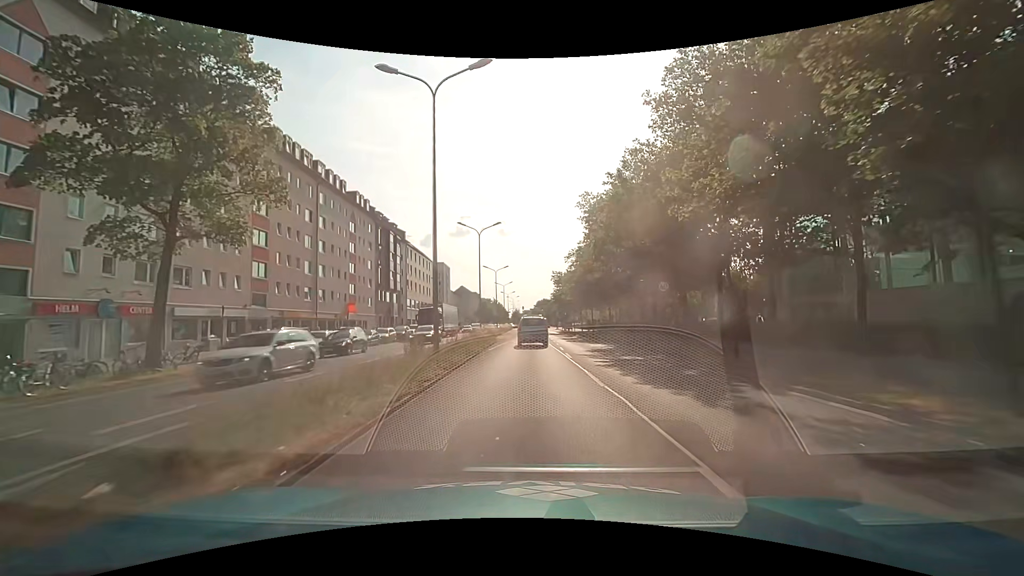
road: primary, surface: asphalt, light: Day
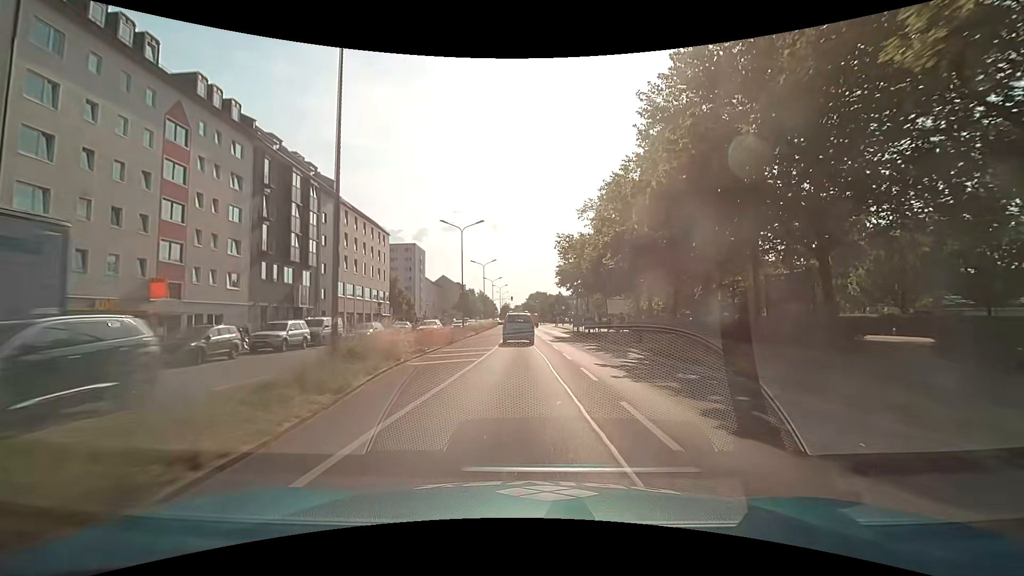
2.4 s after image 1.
(+0.1, +32.7) m; +1°
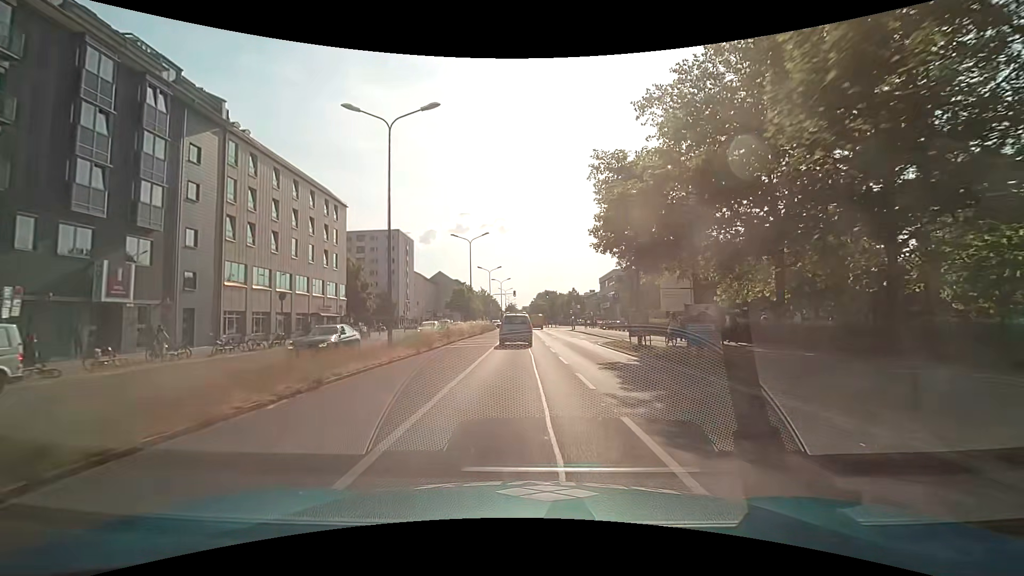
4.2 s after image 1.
(-0.1, +25.4) m; -1°
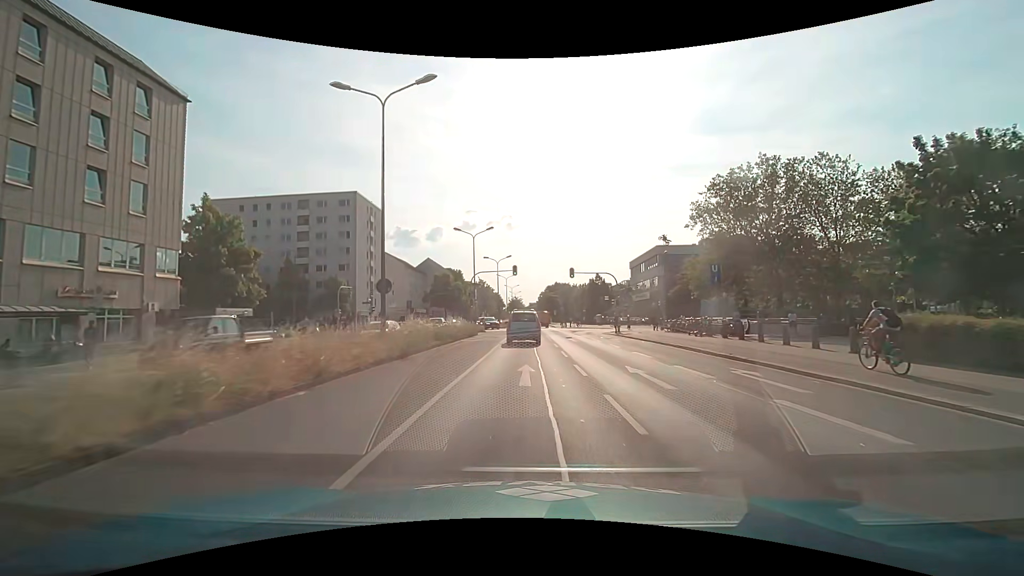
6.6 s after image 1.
(-0.3, +34.1) m; -1°
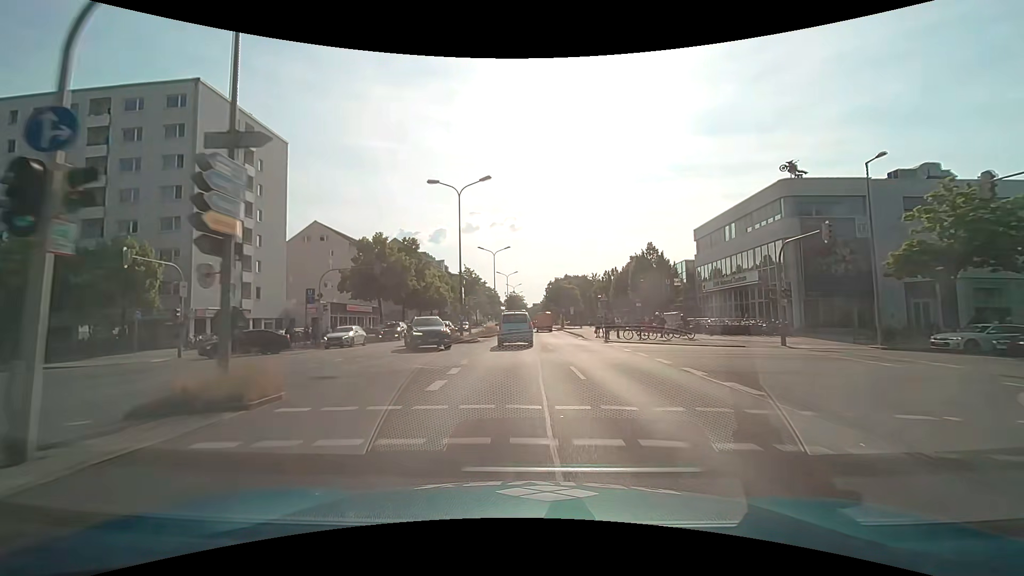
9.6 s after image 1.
(-0.1, +41.7) m; 0°
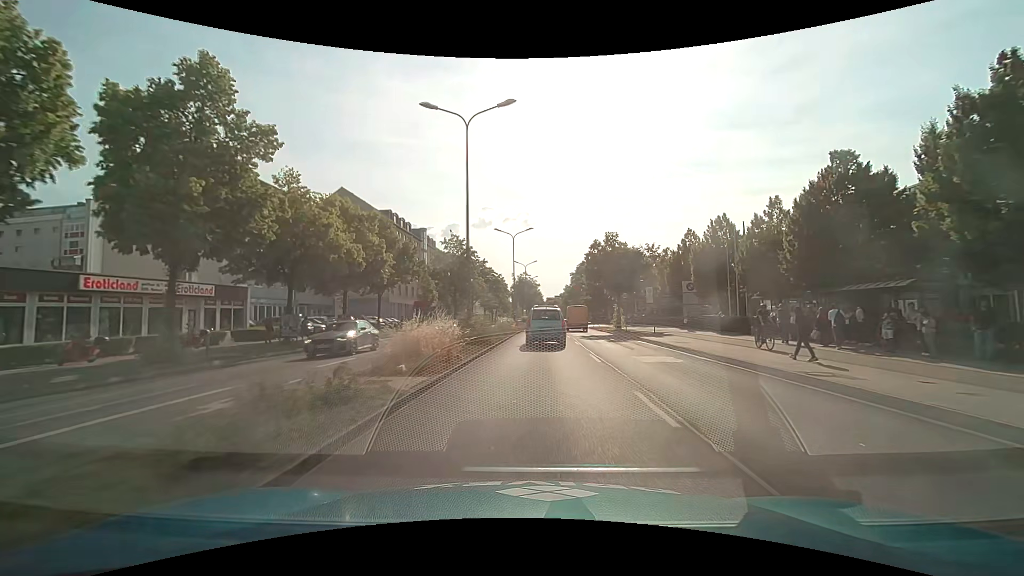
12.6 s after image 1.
(-1.3, +41.2) m; -2°
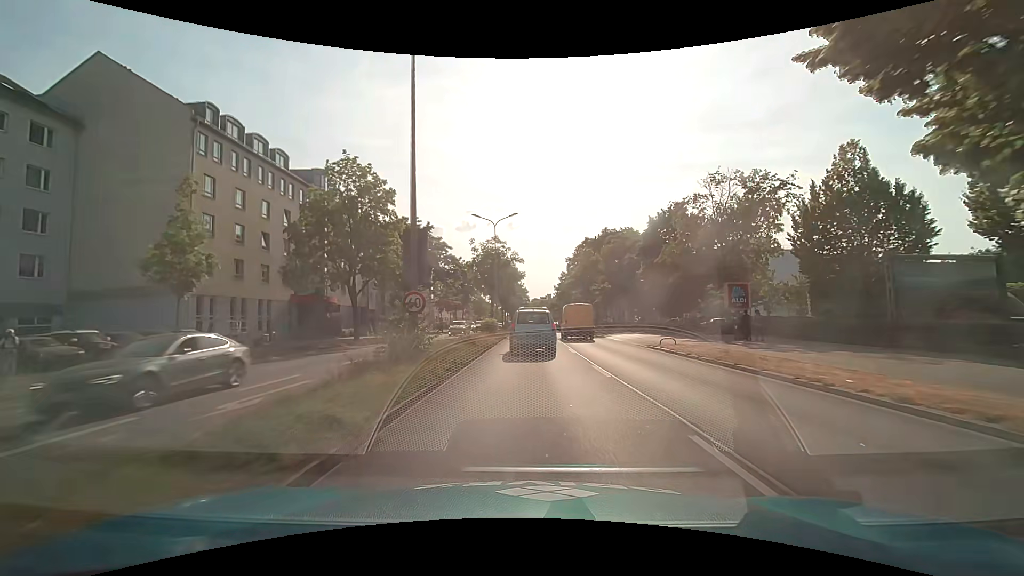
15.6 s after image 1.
(+0.9, +39.4) m; +2°
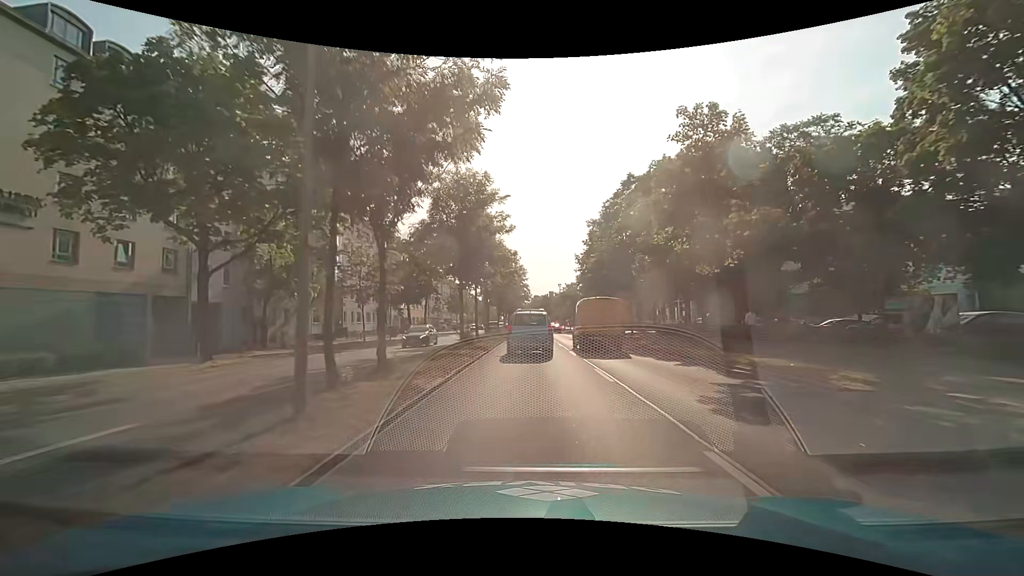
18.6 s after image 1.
(+0.1, +36.6) m; 0°
